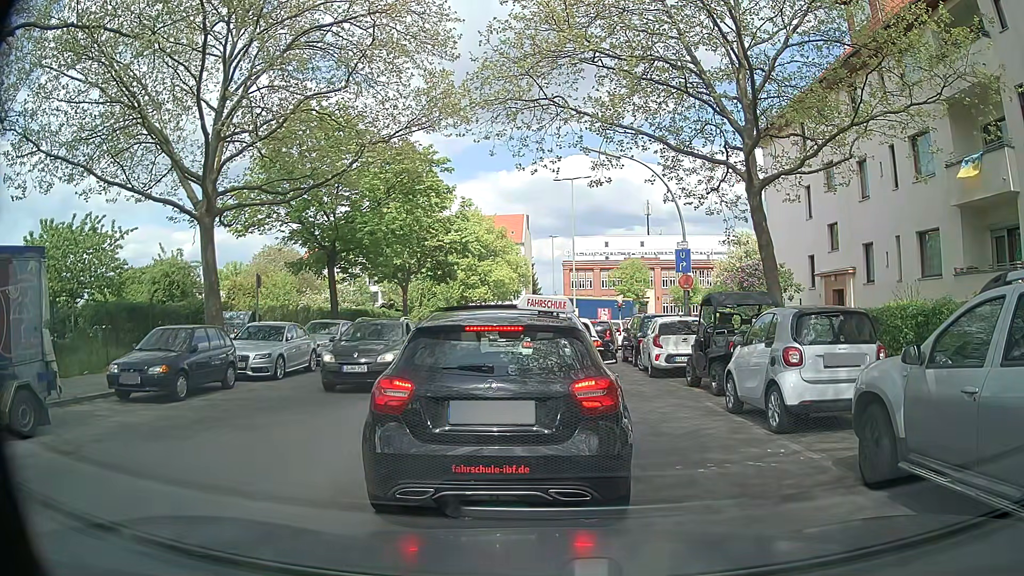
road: tertiary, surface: asphalt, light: Day
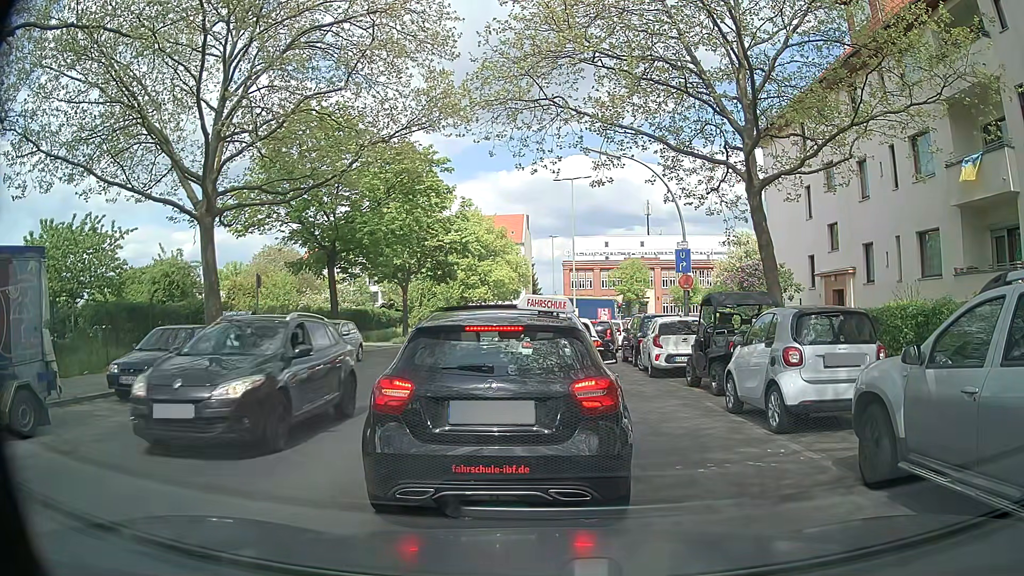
(0.0, 0.0) m; 0°
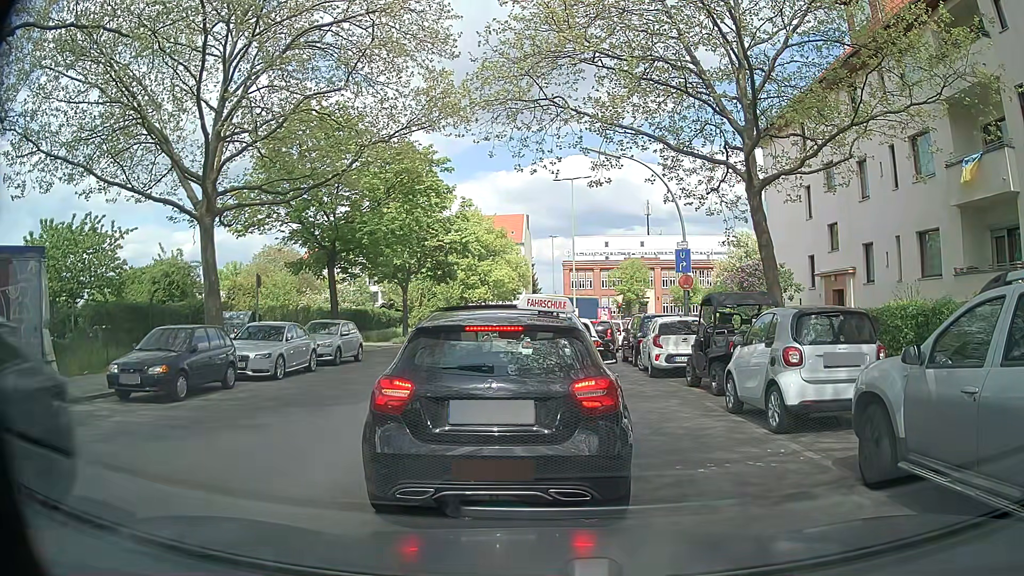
(0.0, 0.0) m; 0°
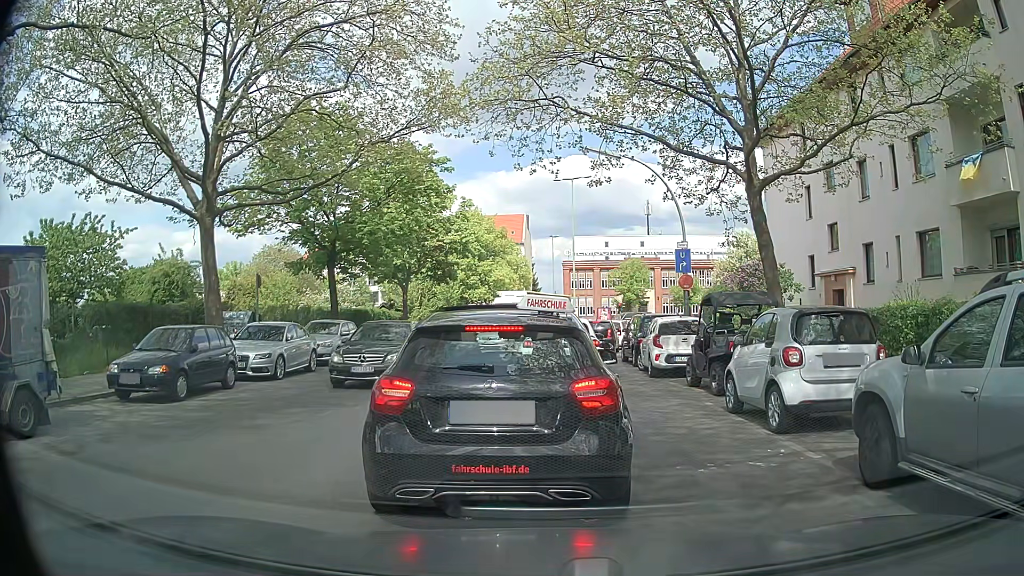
(0.0, 0.0) m; 0°
